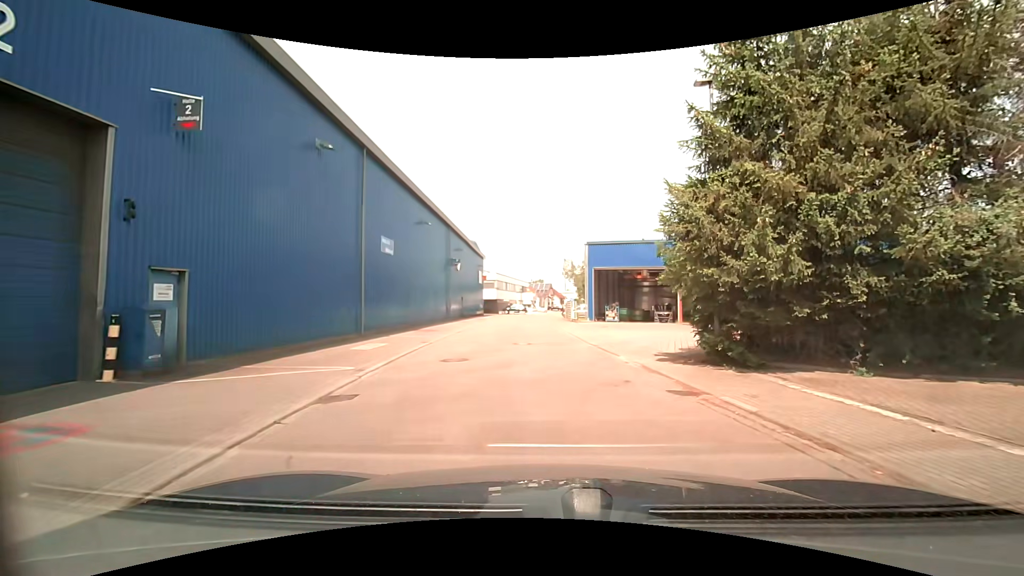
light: Day
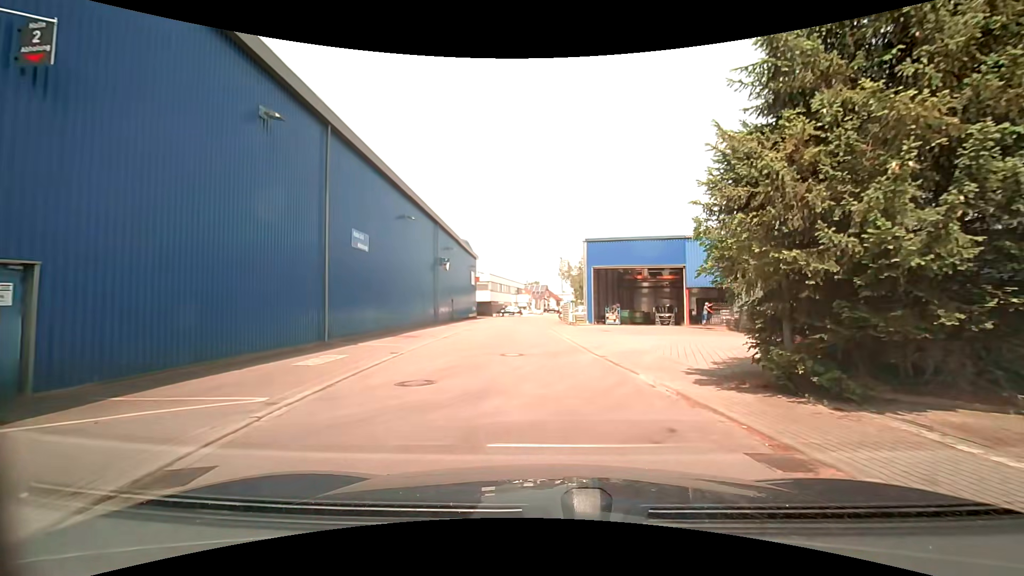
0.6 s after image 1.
(0.0, +3.4) m; +1°
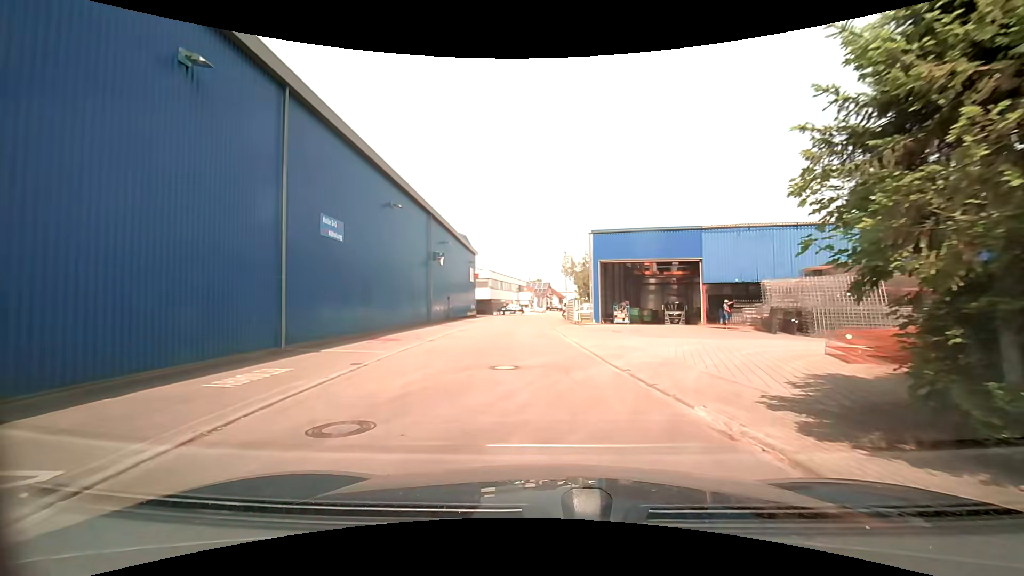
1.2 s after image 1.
(0.0, +3.5) m; 0°
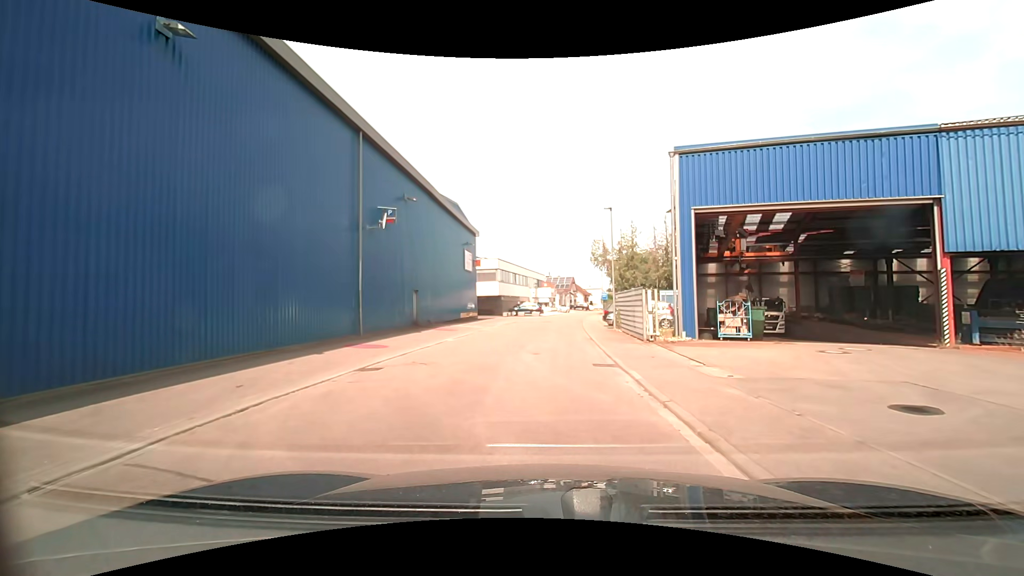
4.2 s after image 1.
(-0.4, +19.8) m; -2°
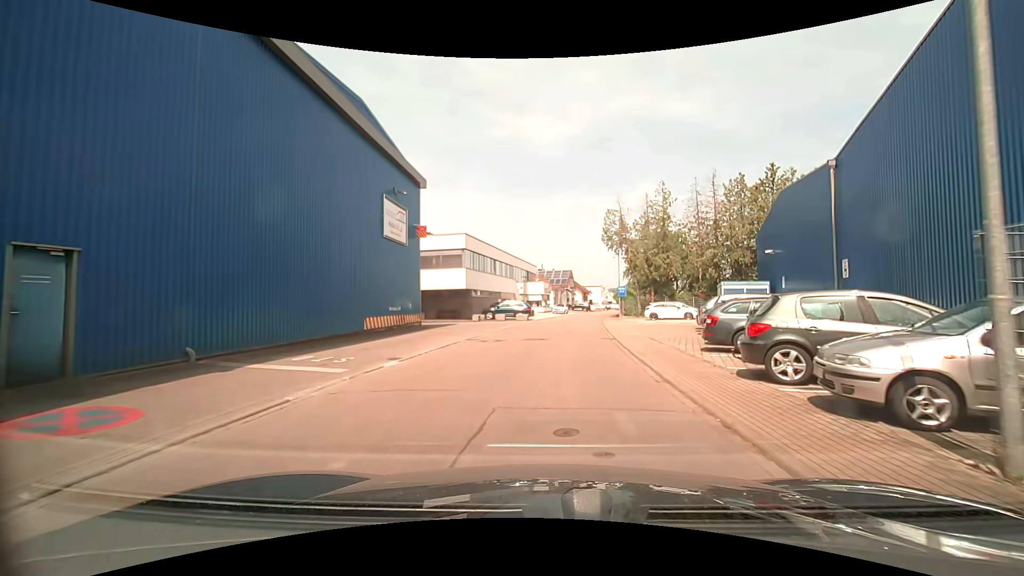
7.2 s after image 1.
(0.0, +22.5) m; 0°
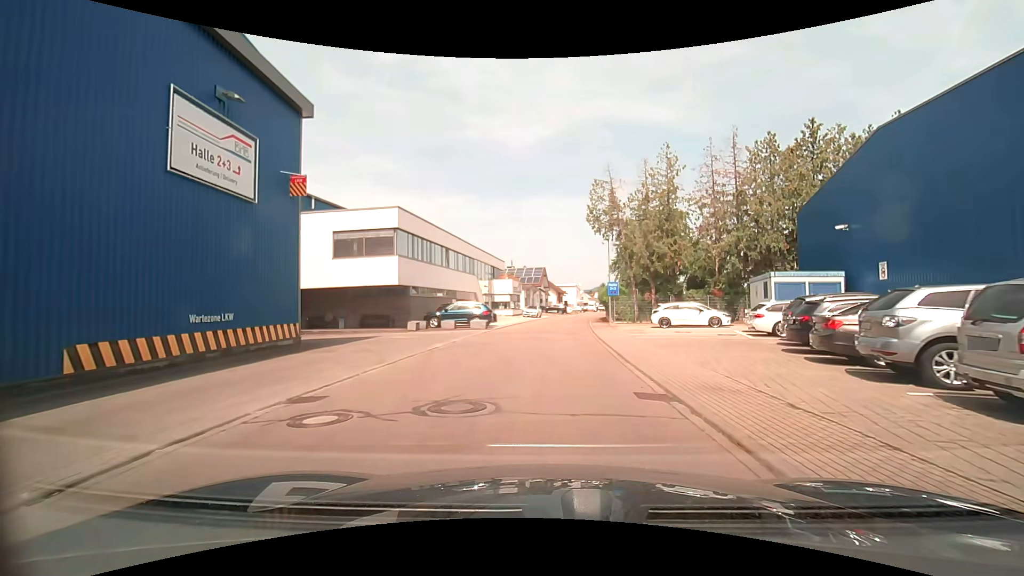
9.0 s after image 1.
(+0.2, +12.6) m; 0°
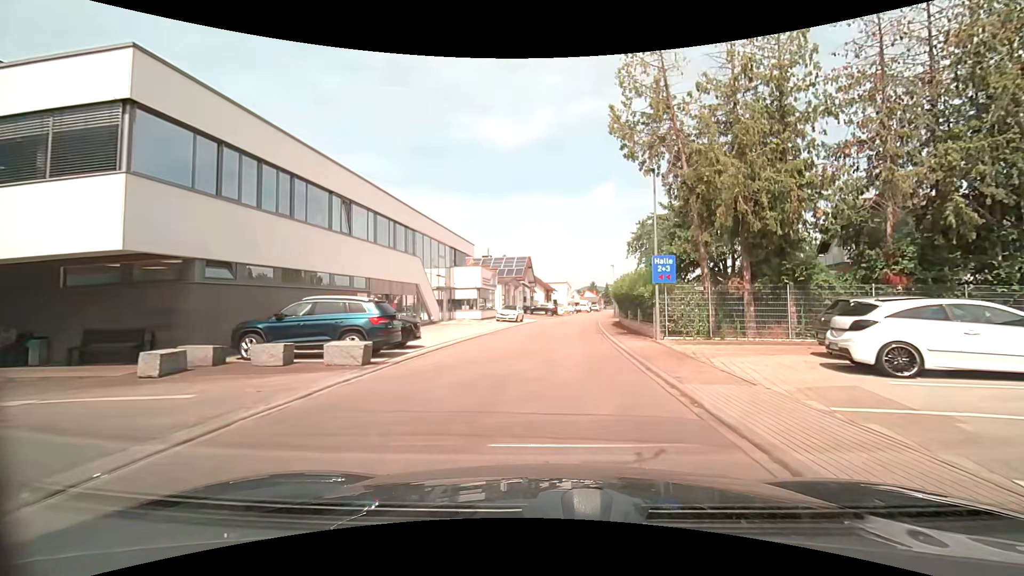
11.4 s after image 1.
(+0.9, +19.8) m; +3°
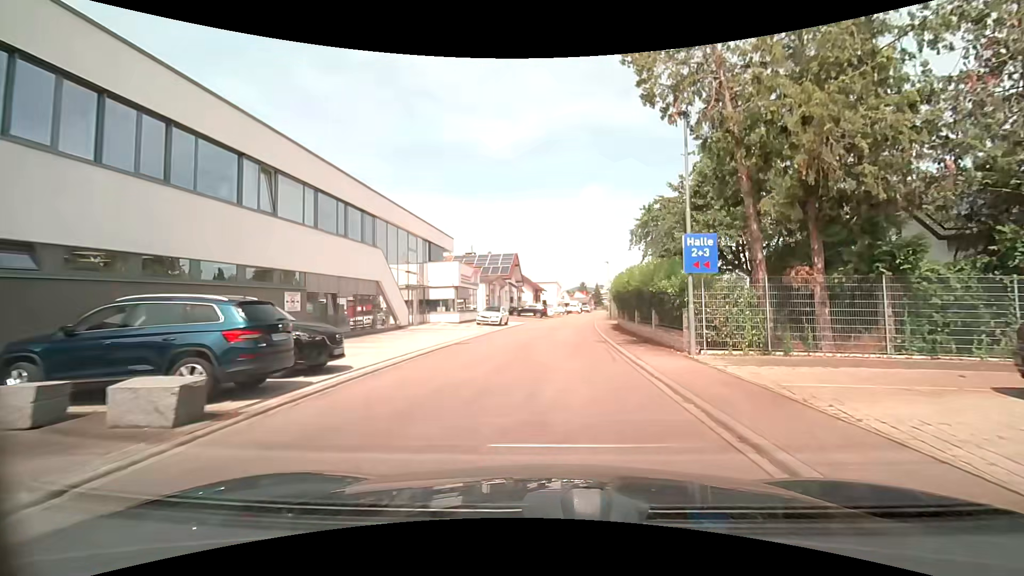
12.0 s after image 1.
(+0.1, +5.7) m; +2°
(0, +10) (+1, +20) (+2, +30) (+3, +40) (+4, +50) (+5, +60) (+6, +70) (+8, +79) (+10, +89) (+12, +99) m
